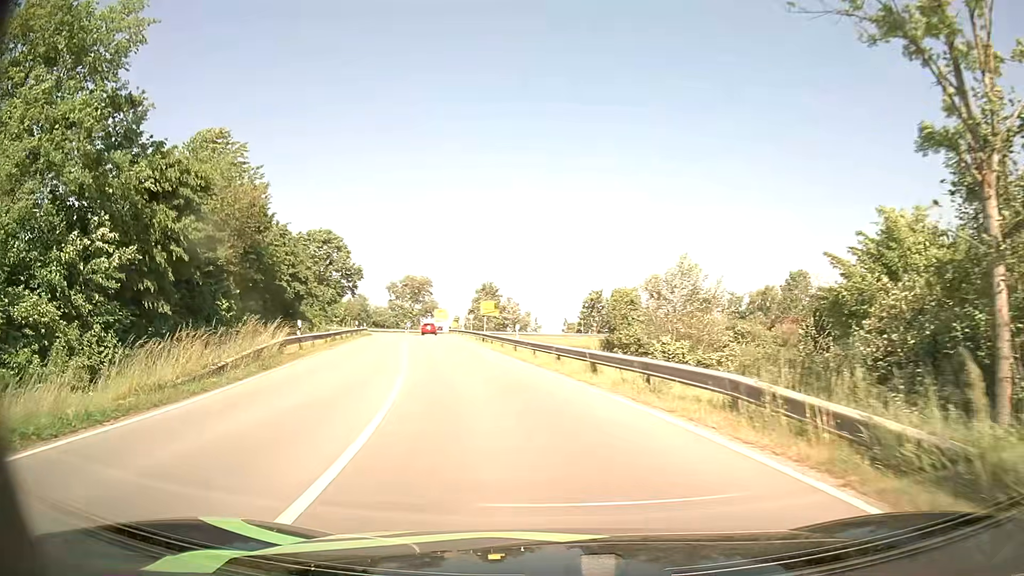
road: primary_link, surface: asphalt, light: Day
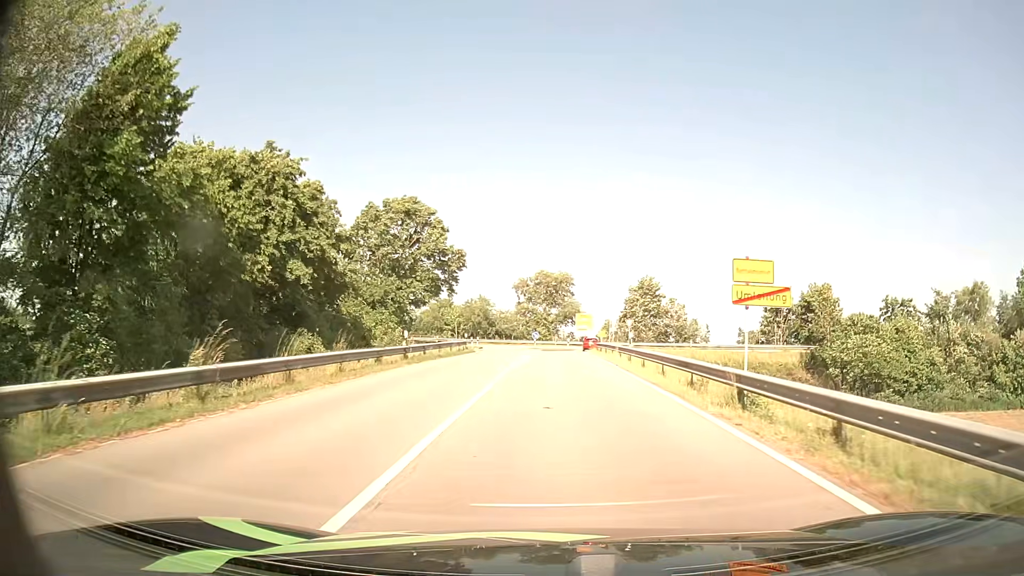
(-4.6, +29.2) m; -13°
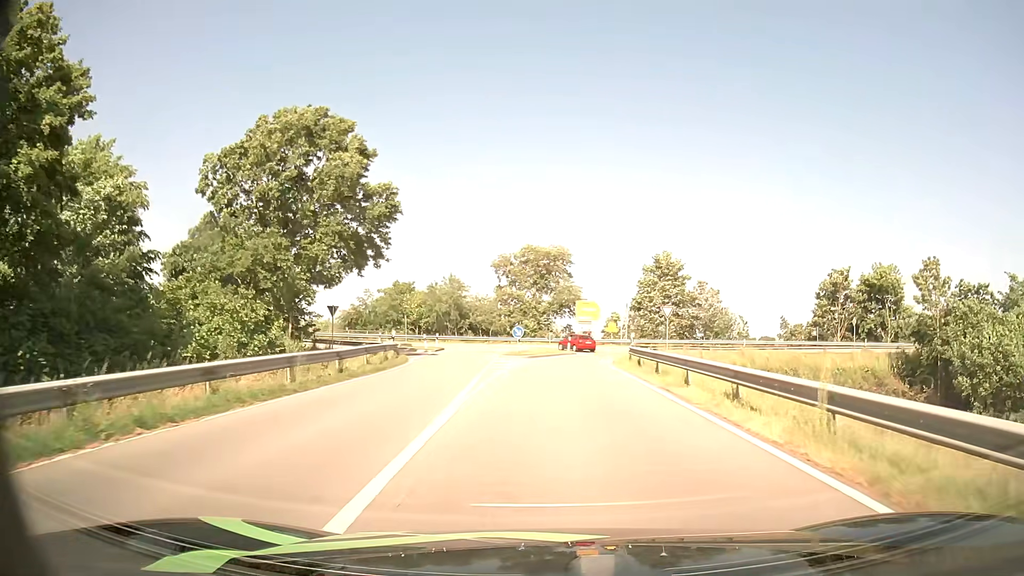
(0.0, +23.8) m; +1°
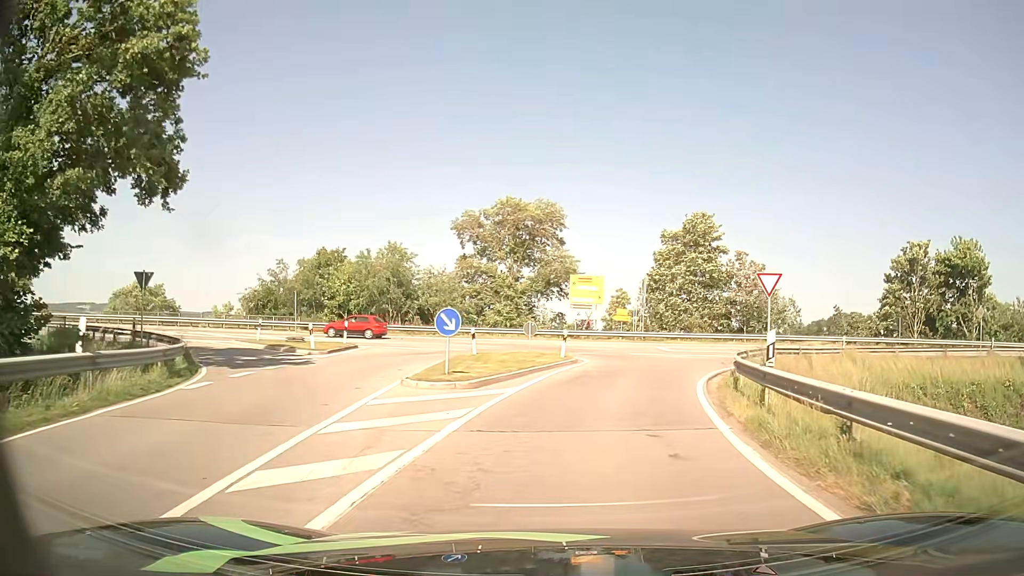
(+0.2, +20.8) m; +2°
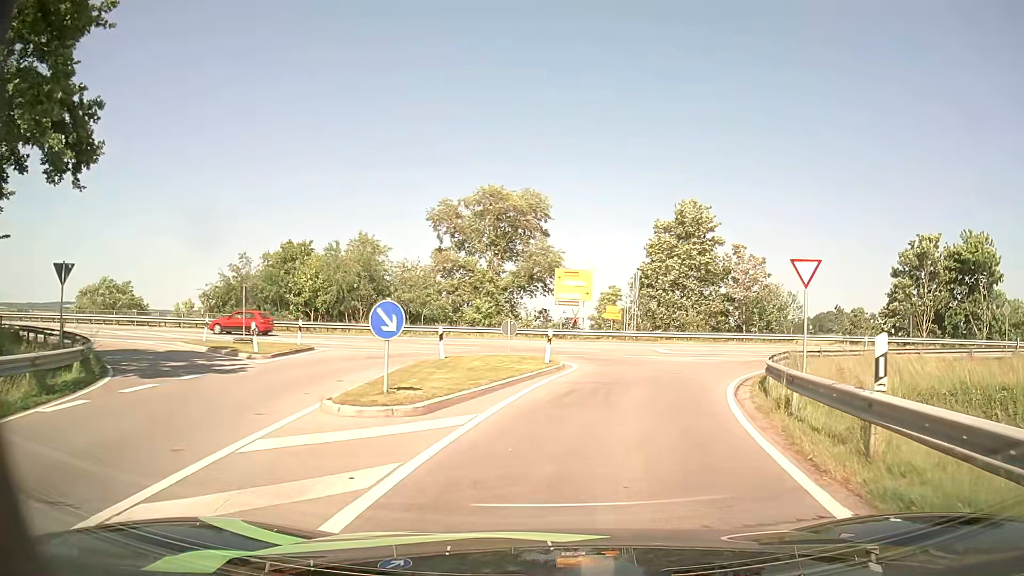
(0.0, +4.1) m; +1°
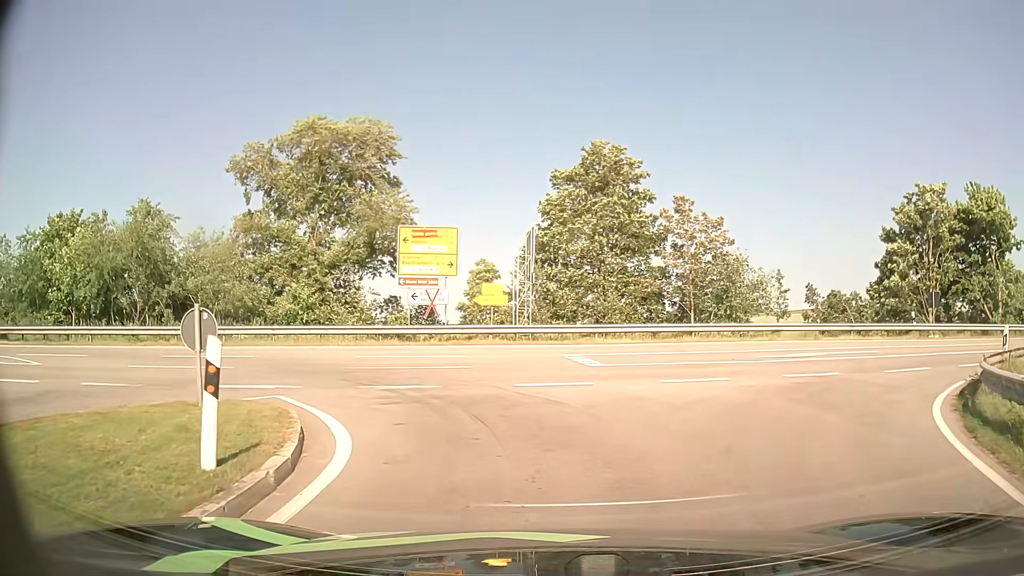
(+1.6, +16.1) m; +10°
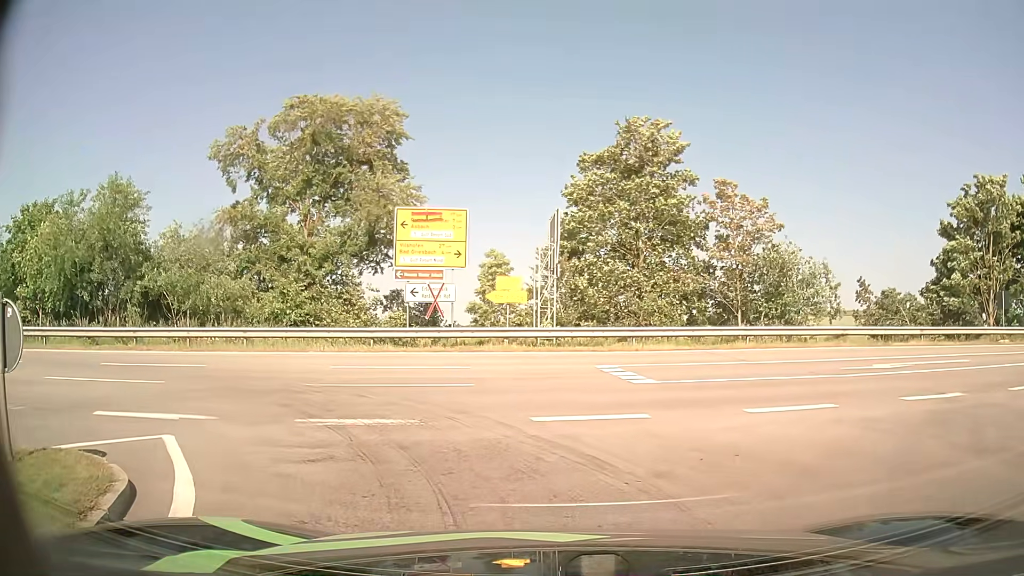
(-0.1, +4.2) m; -2°
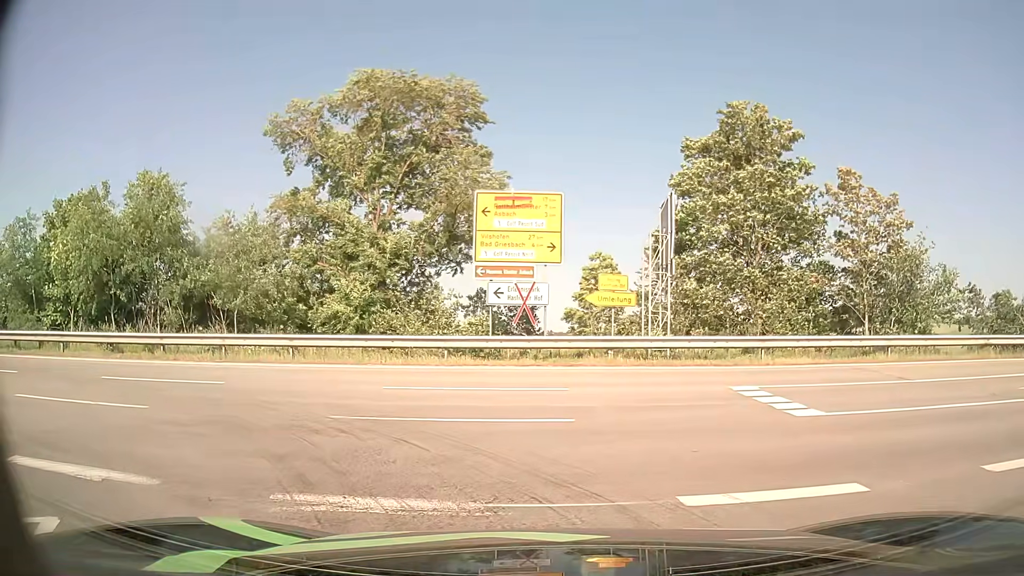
(-0.2, +3.6) m; -5°
(-3, +9) (-12, +14) (-22, +14) (-32, +13) (-42, +11) (-51, +9) (-61, +7) (-71, +4) (-80, +1) (-90, -1) m
